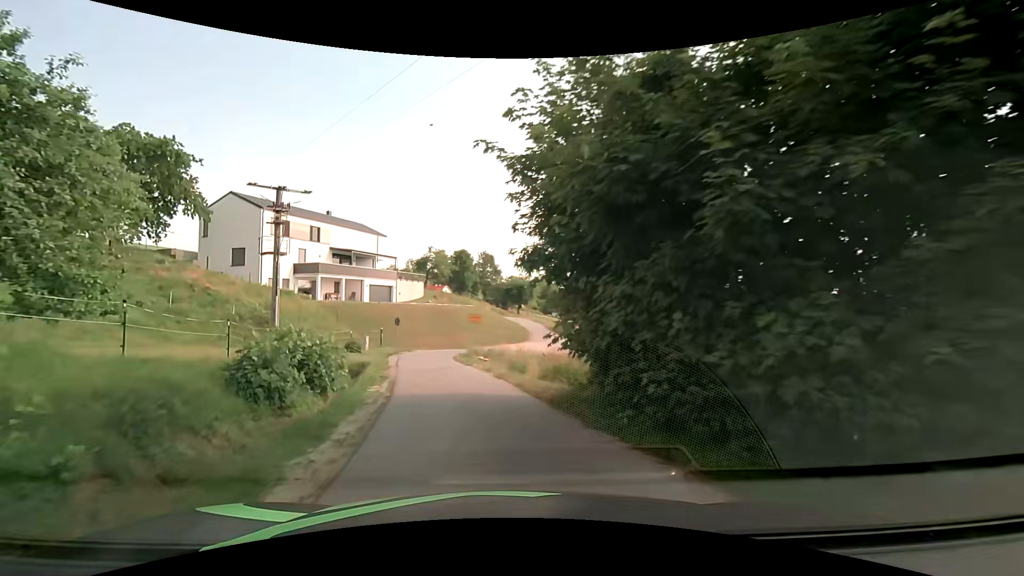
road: unclassified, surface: asphalt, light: Day
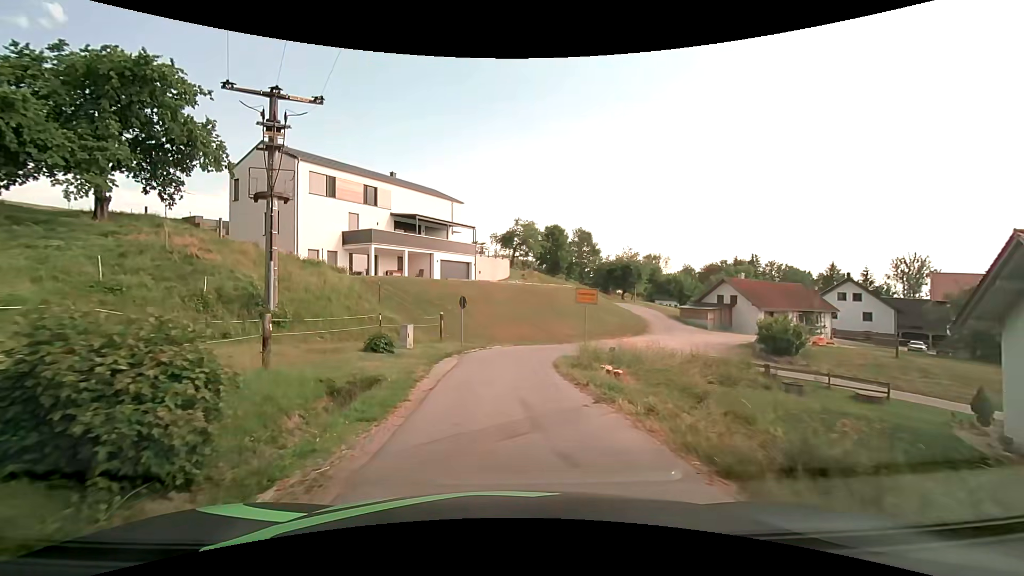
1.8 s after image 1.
(-1.6, +14.3) m; -11°
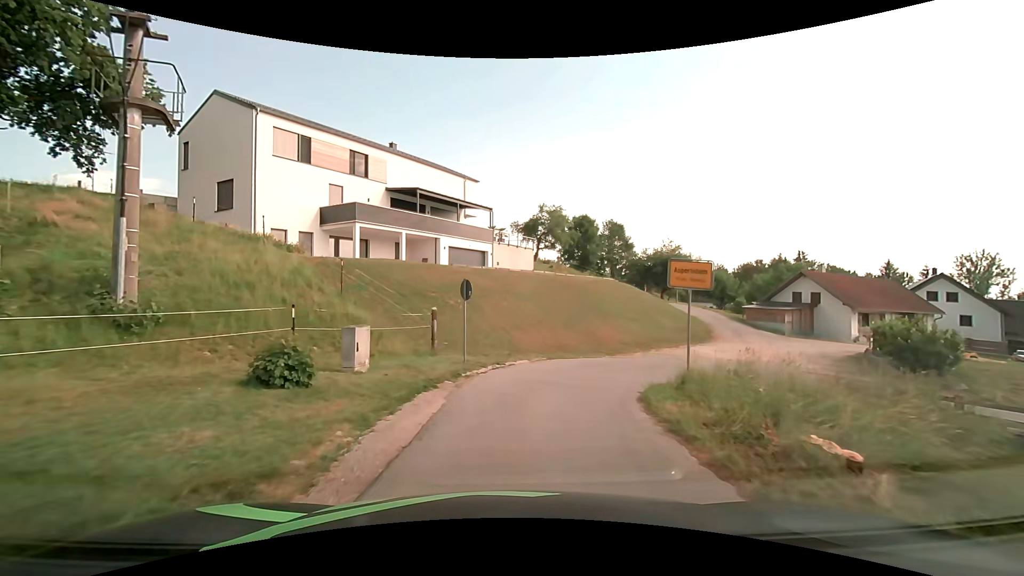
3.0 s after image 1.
(-0.2, +9.4) m; -2°
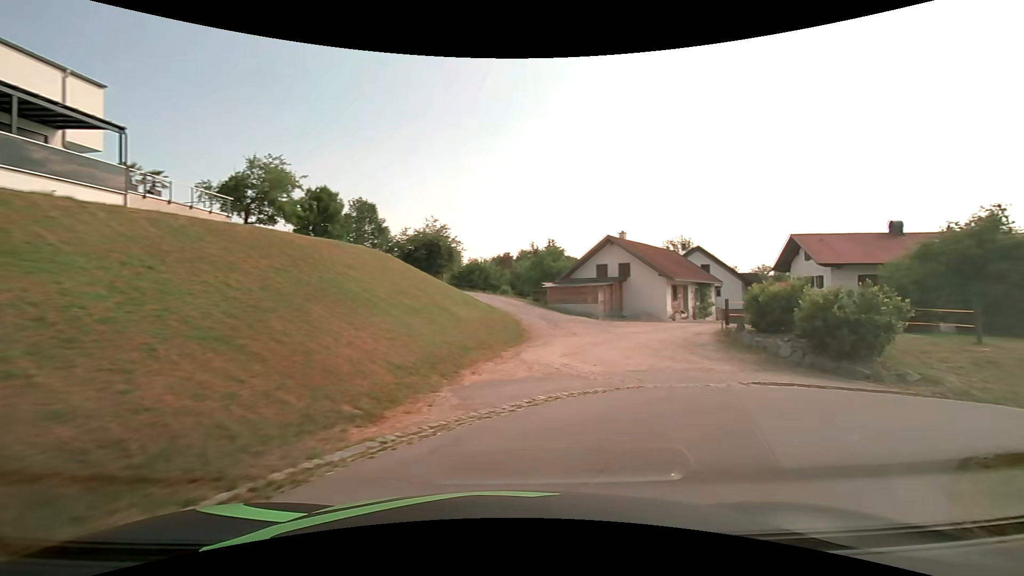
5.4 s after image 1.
(+2.2, +15.2) m; +28°
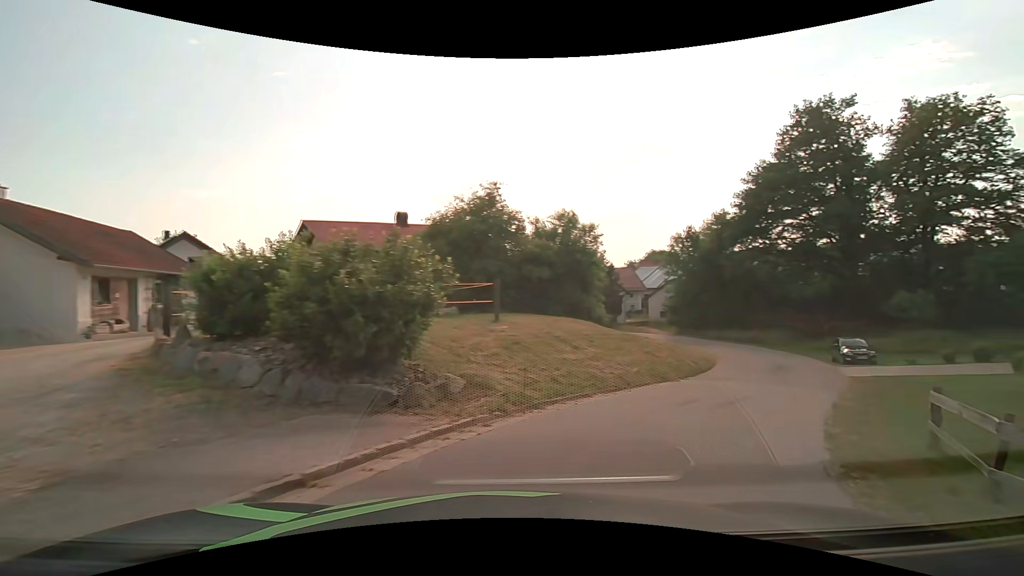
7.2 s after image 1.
(+4.3, +9.3) m; +50°
